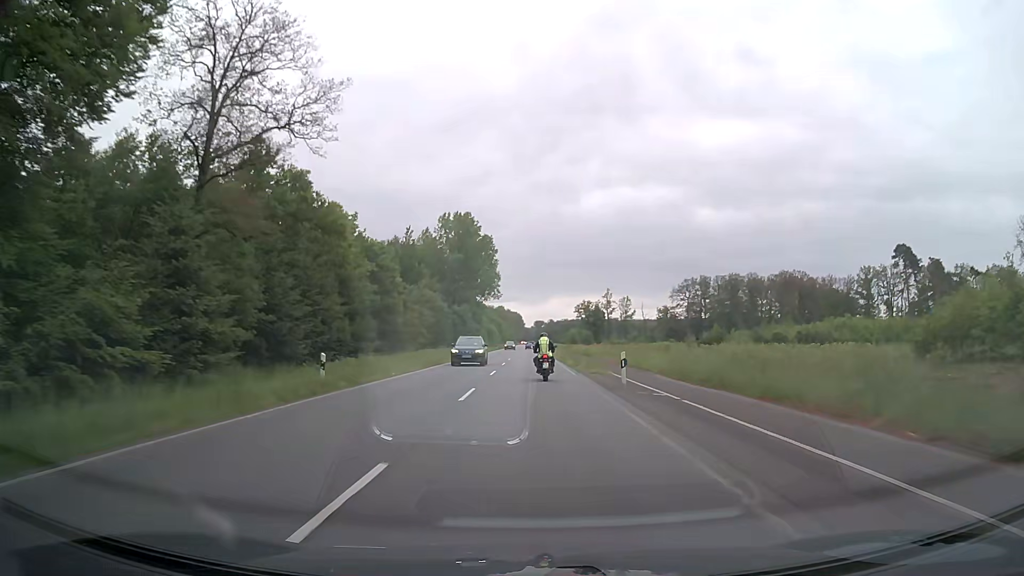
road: primary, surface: asphalt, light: Day
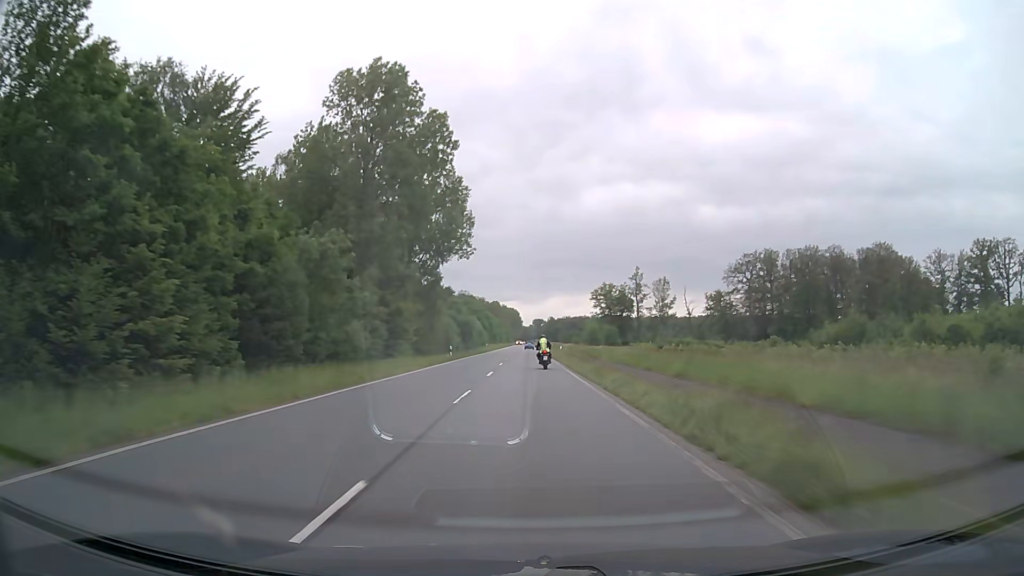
(+0.1, +73.3) m; 0°
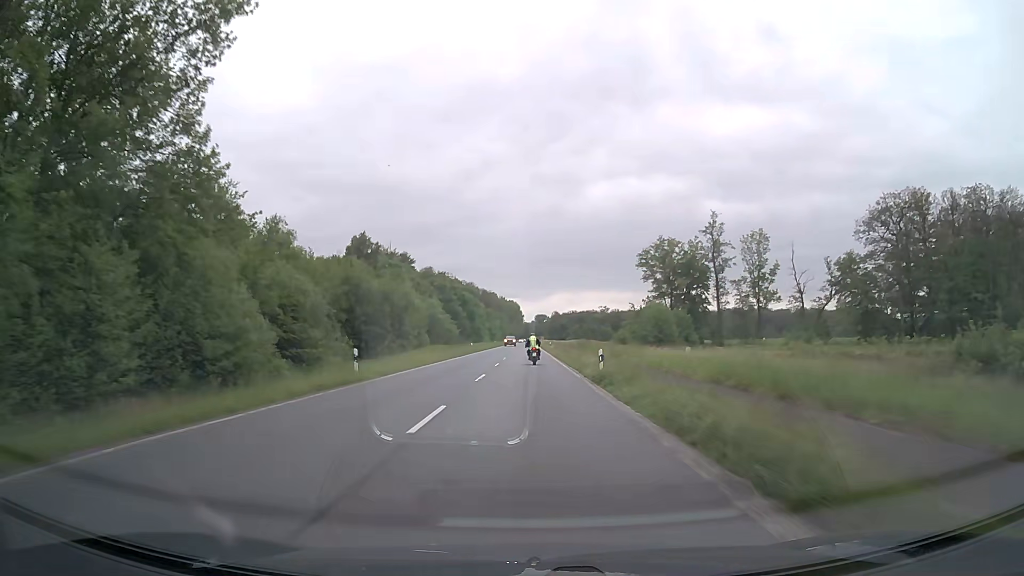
(+0.2, +77.0) m; 0°
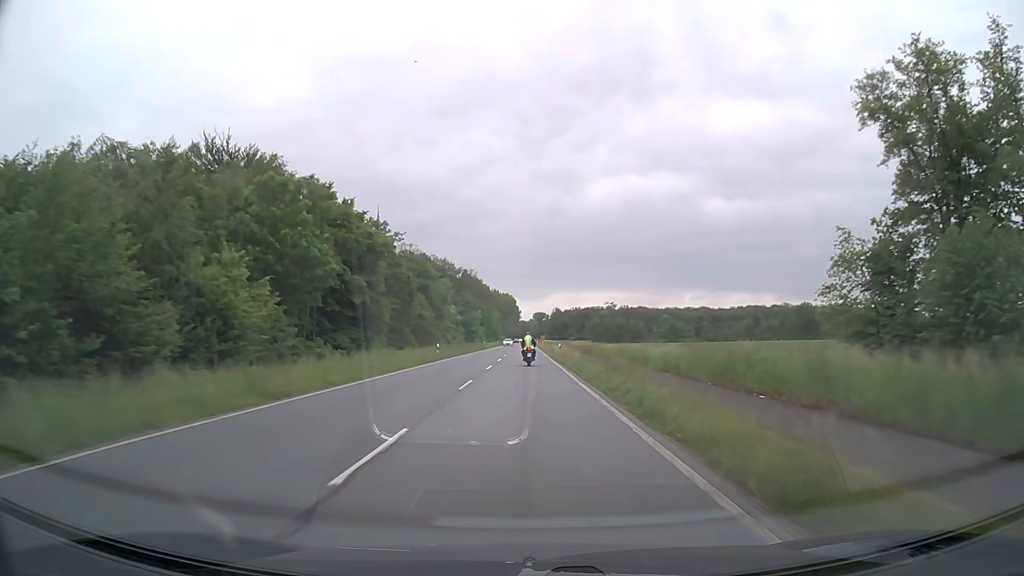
(+0.1, +75.3) m; 0°
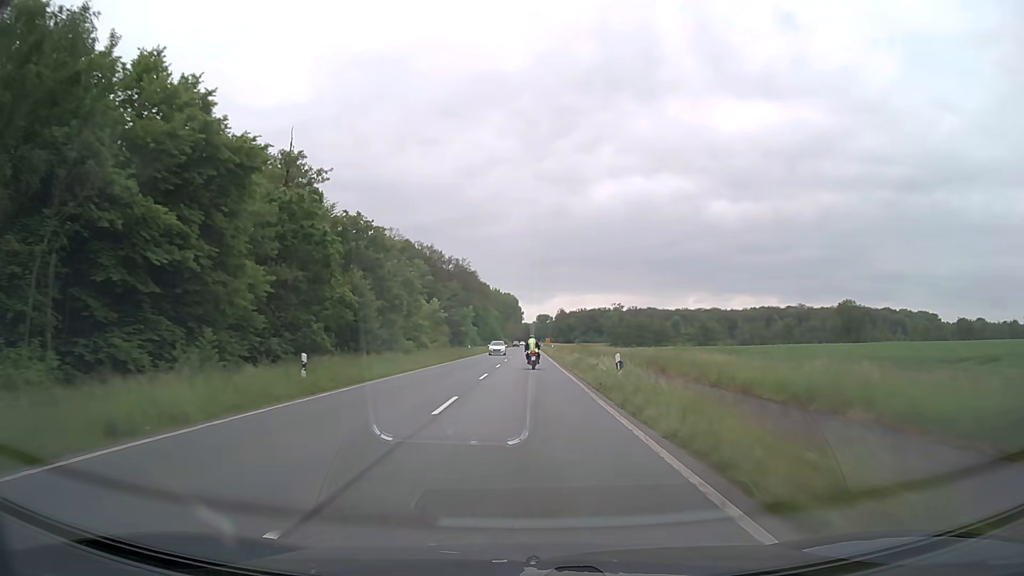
(0.0, +29.5) m; 0°
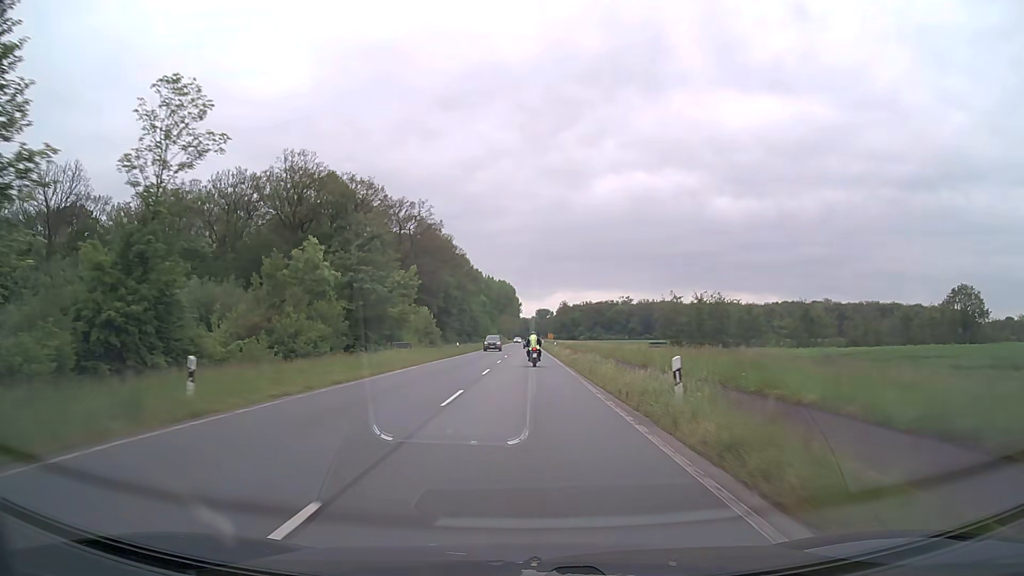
(0.0, +59.1) m; 0°
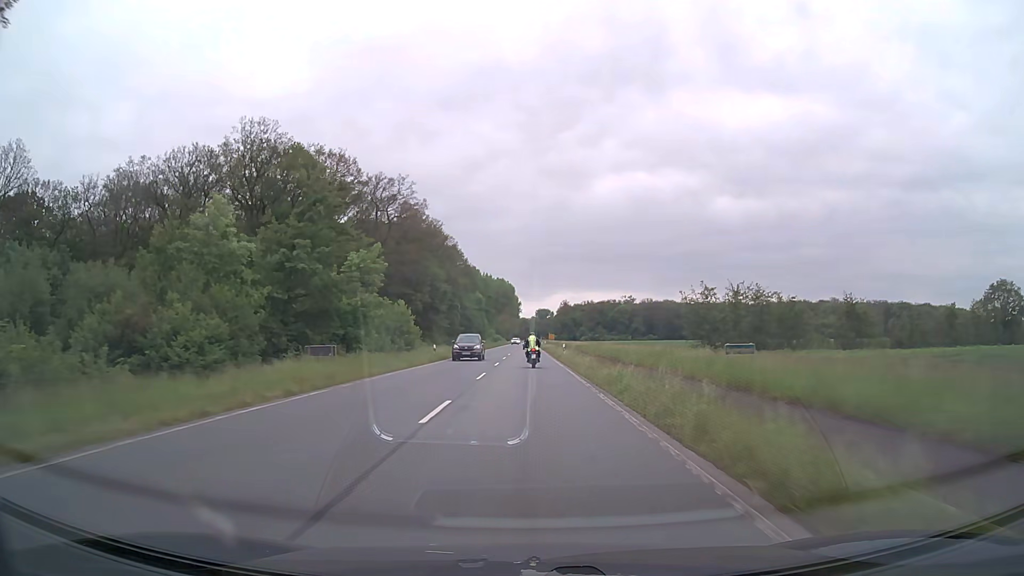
(0.0, +14.6) m; 0°
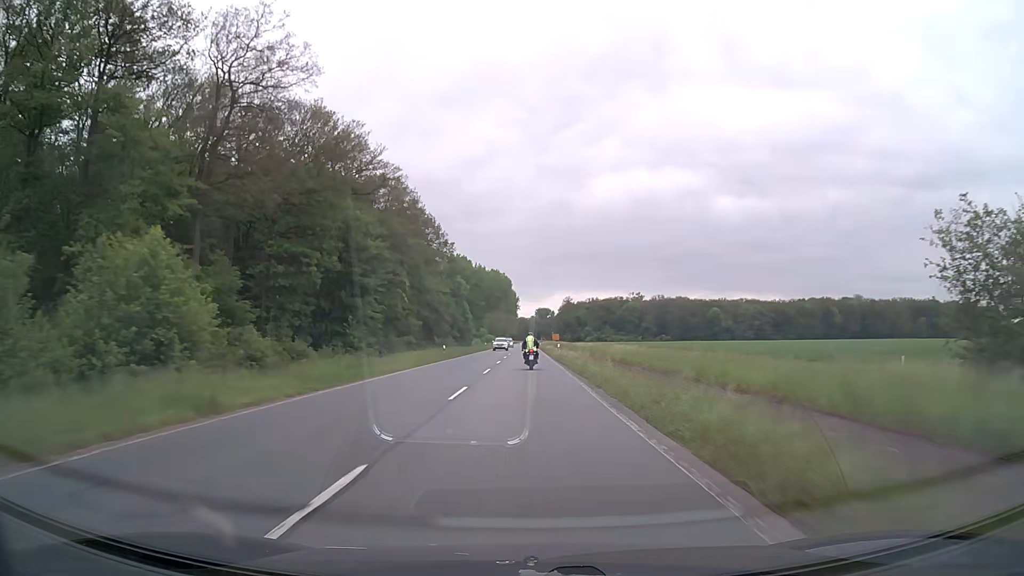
(0.0, +43.5) m; 0°
(0, +10) (0, +20) (0, +30) (0, +40) (0, +50) (0, +60) (0, +70) (0, +80) (0, +90) (0, +100) m
